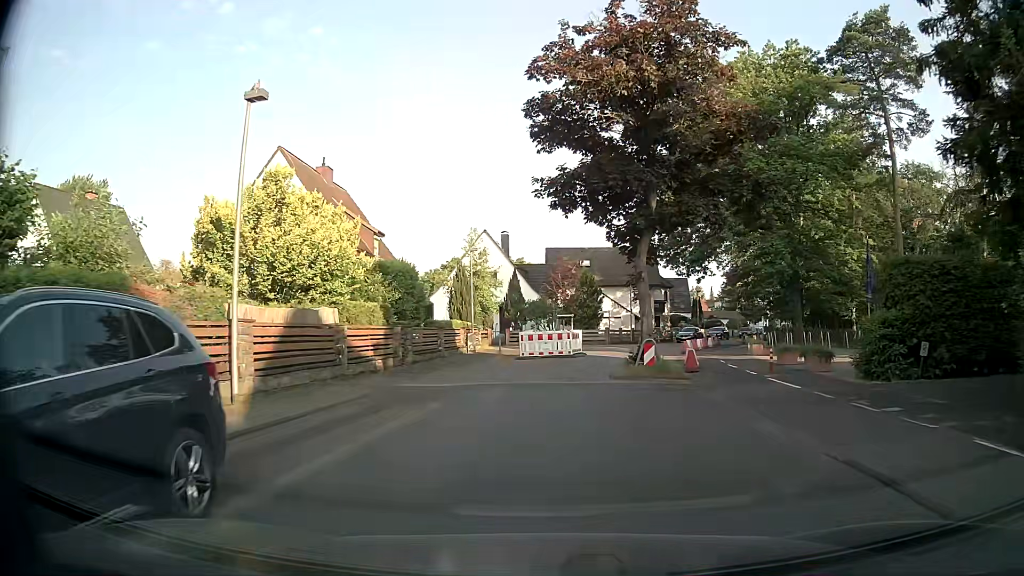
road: residential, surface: asphalt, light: Day
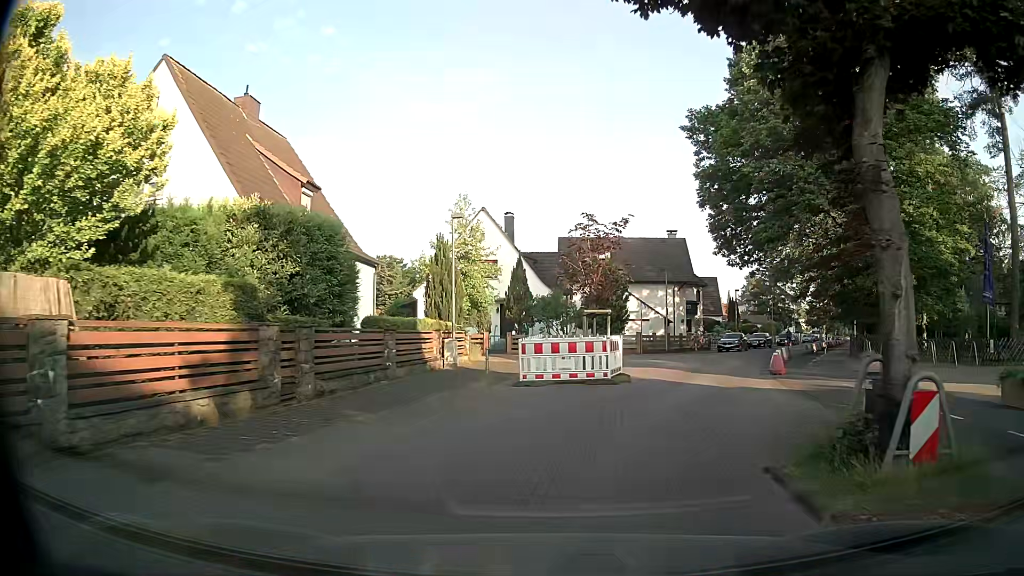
(-0.1, +11.5) m; -1°
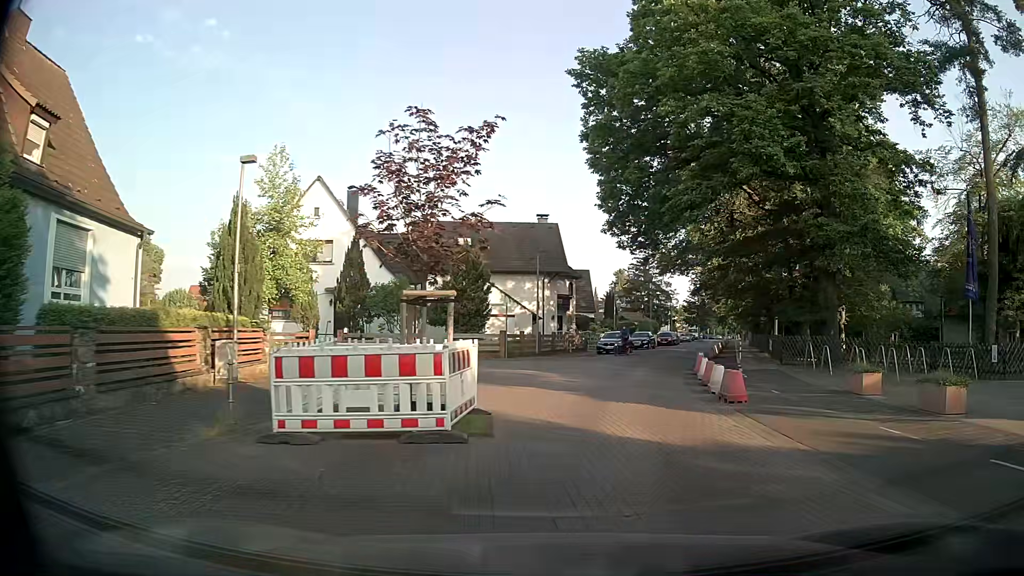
(+0.7, +8.2) m; +12°
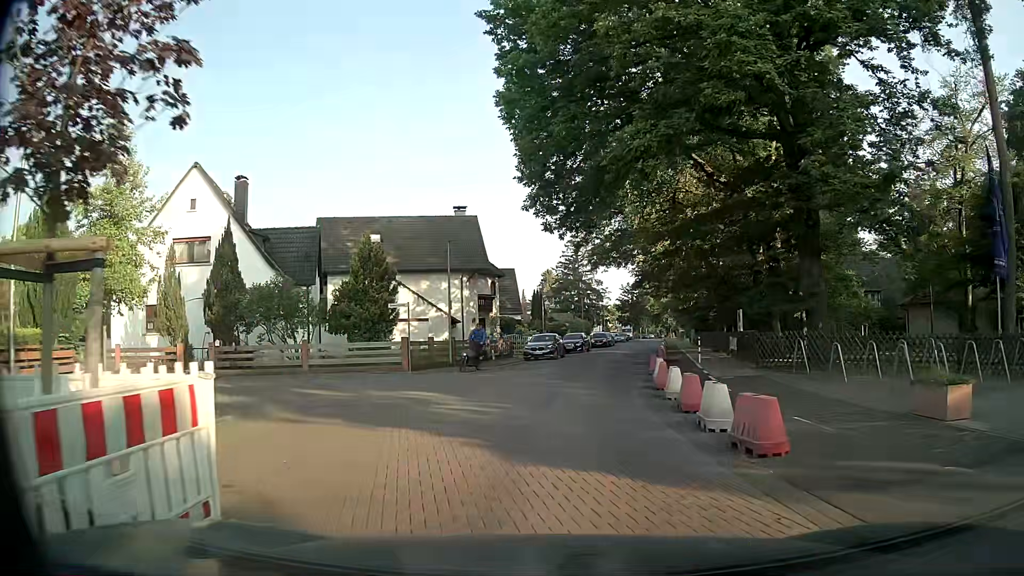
(+0.5, +6.1) m; +6°
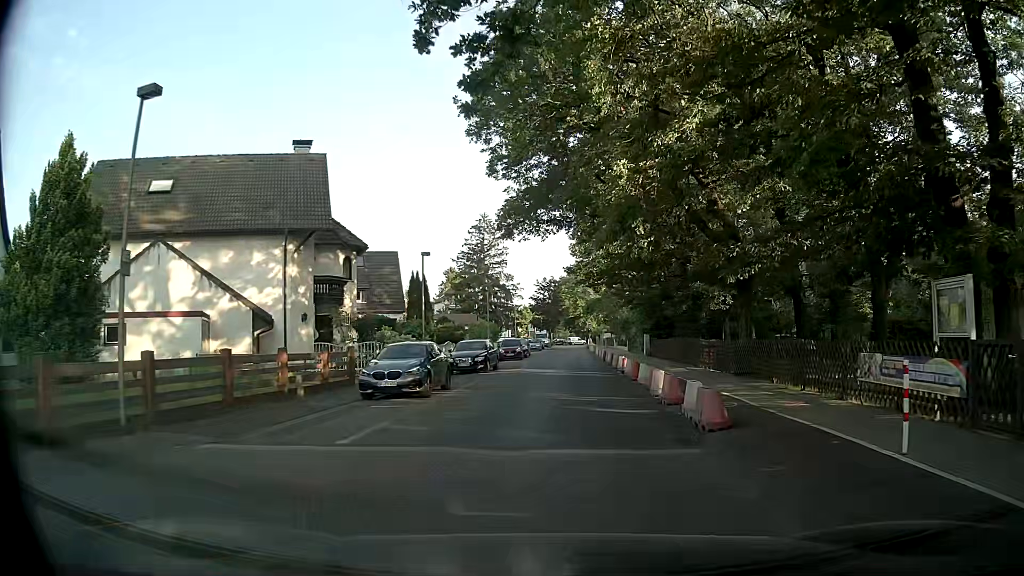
(+1.2, +19.9) m; +8°
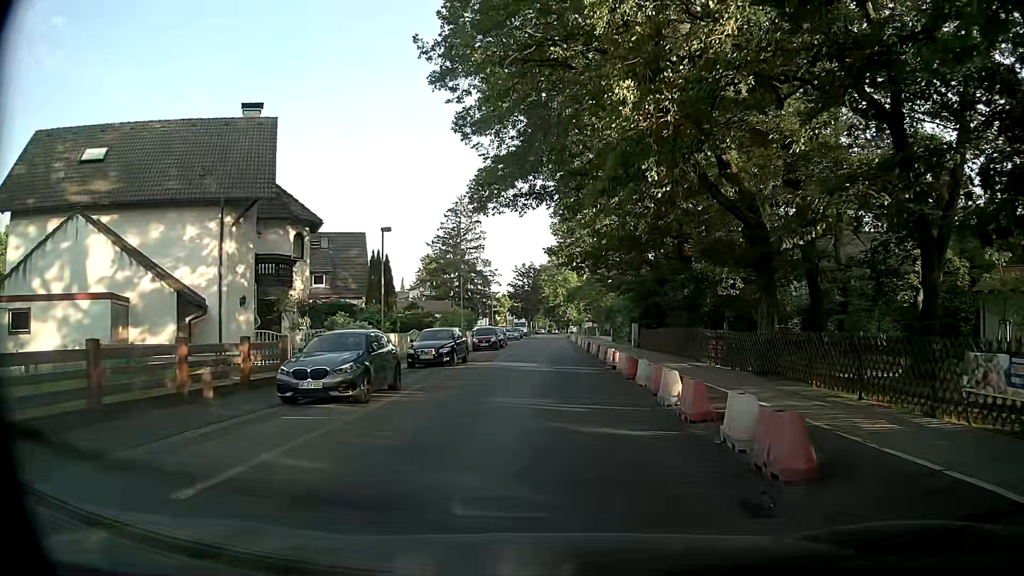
(+0.1, +4.2) m; +1°
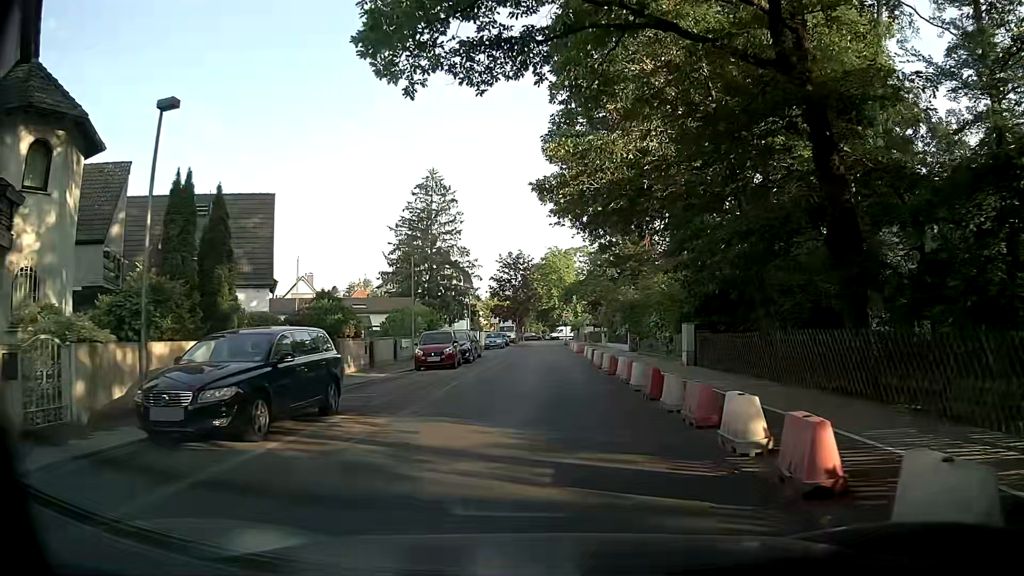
(+0.4, +17.2) m; +2°
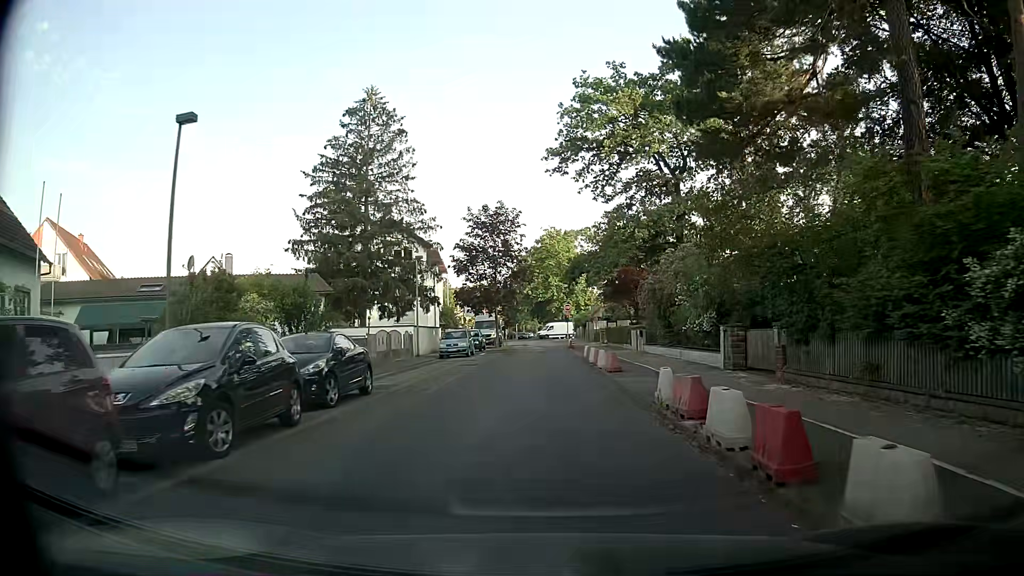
(+0.1, +24.1) m; +1°
